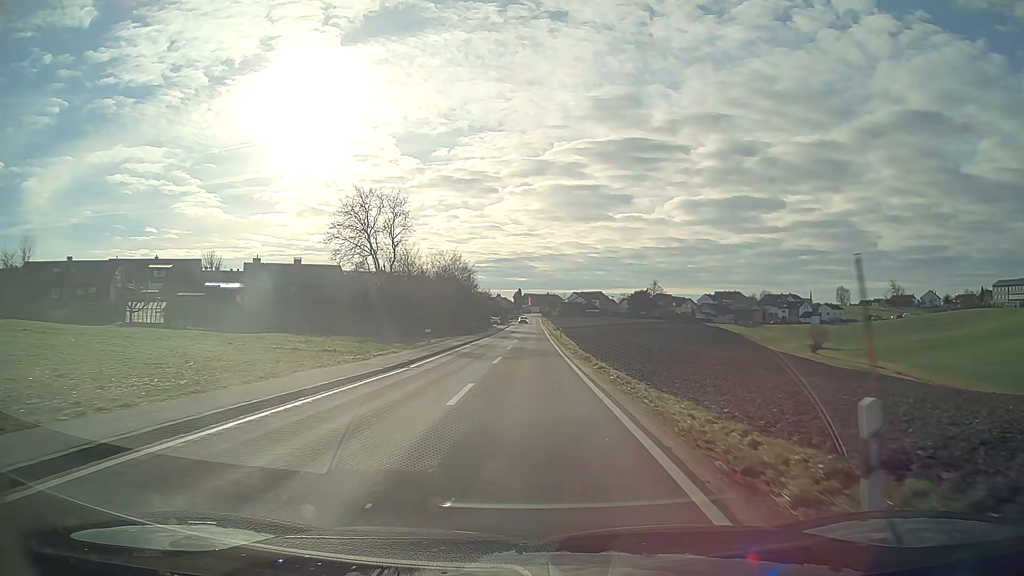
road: tertiary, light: Day
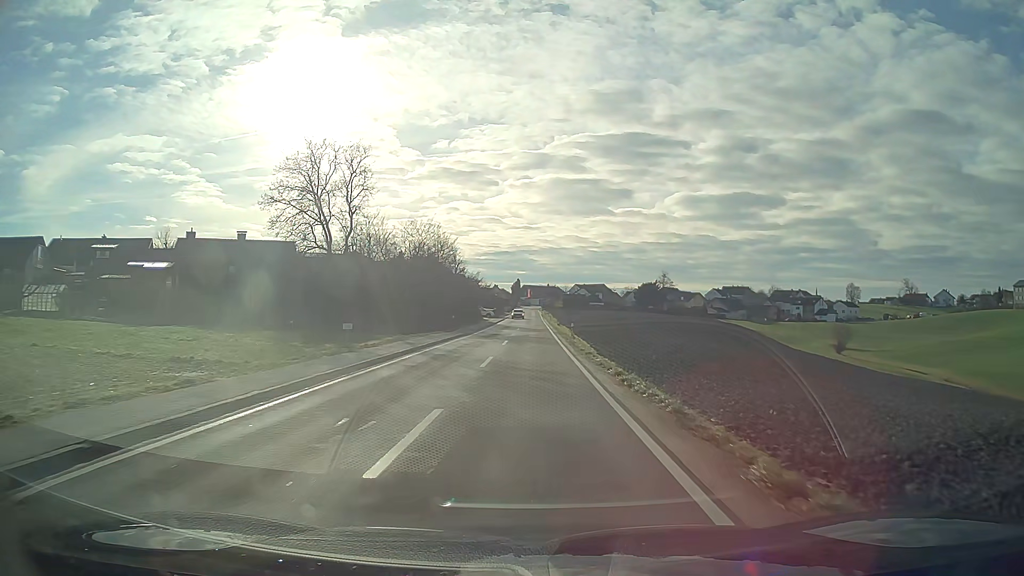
(0.0, +17.5) m; 0°
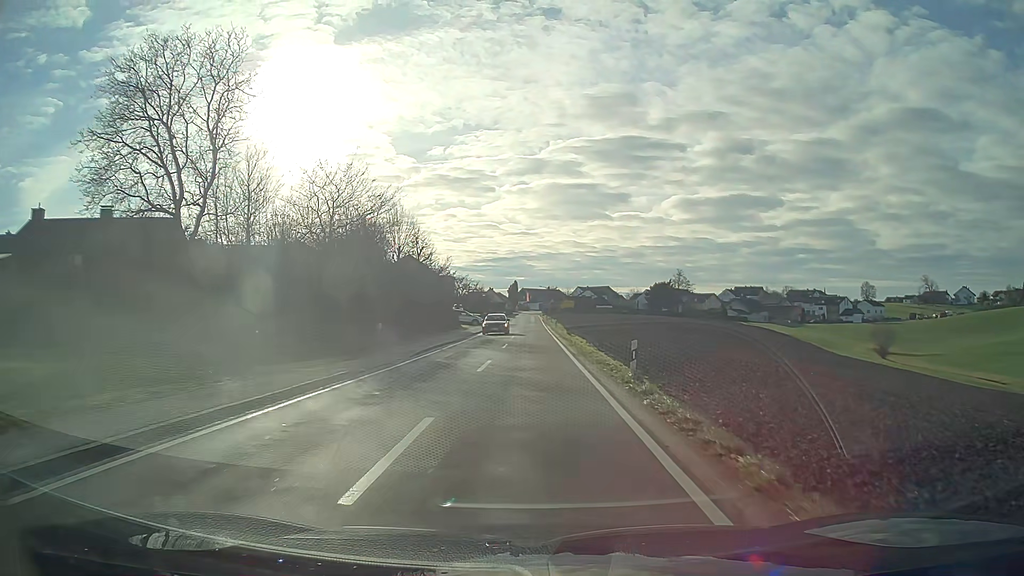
(0.0, +24.5) m; 0°
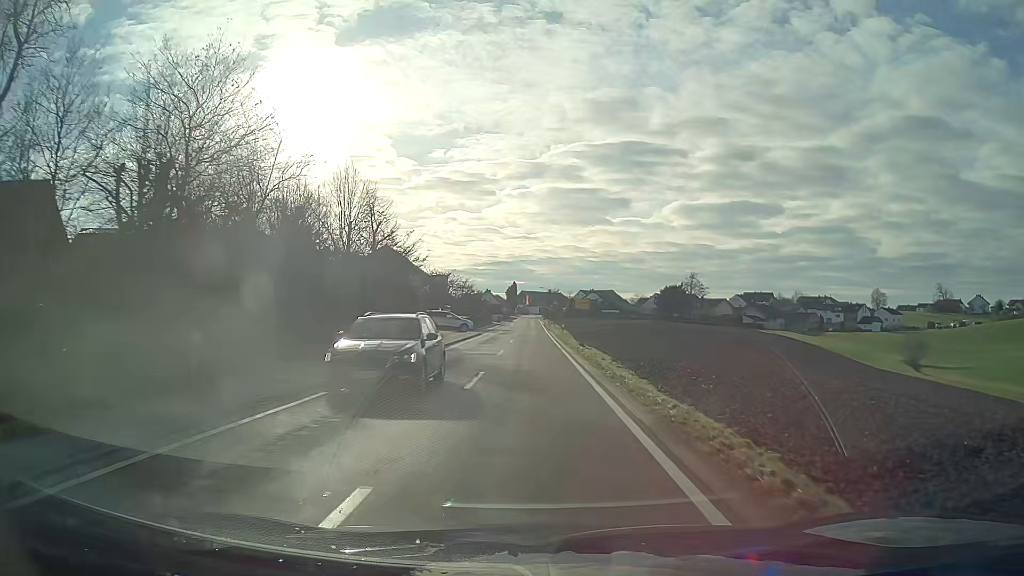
(0.0, +15.6) m; 0°
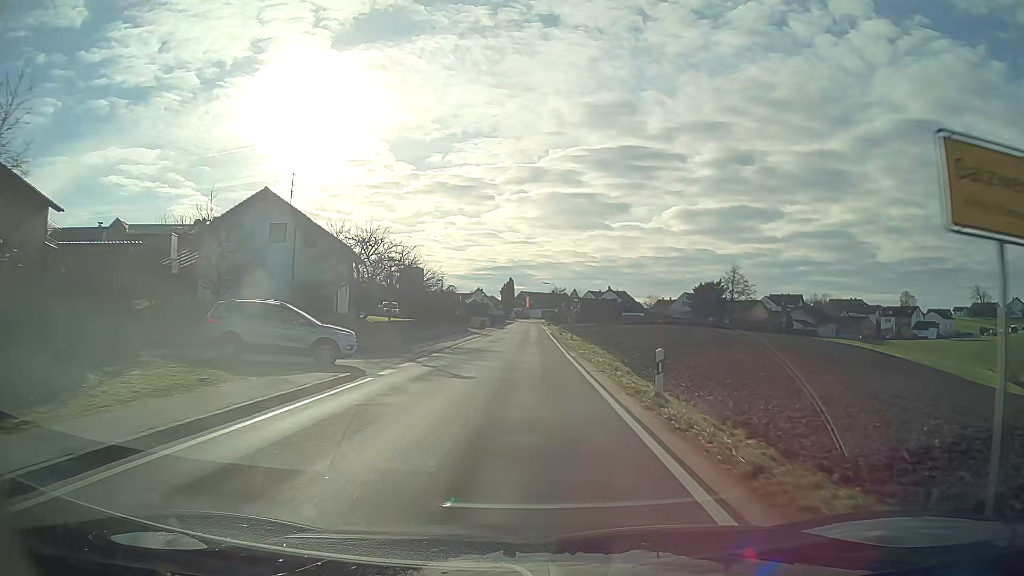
(0.0, +38.0) m; 0°
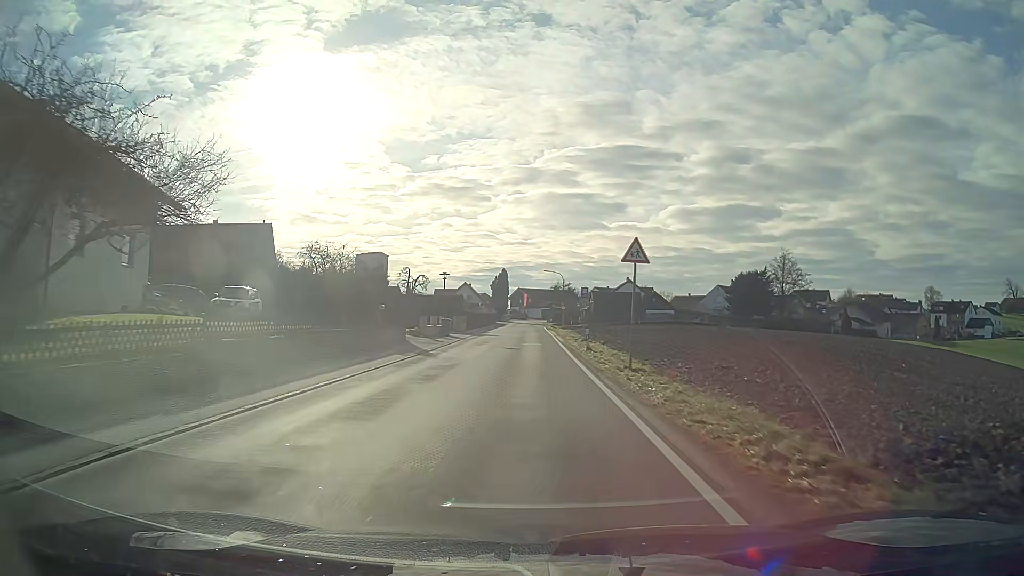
(0.0, +30.7) m; 0°
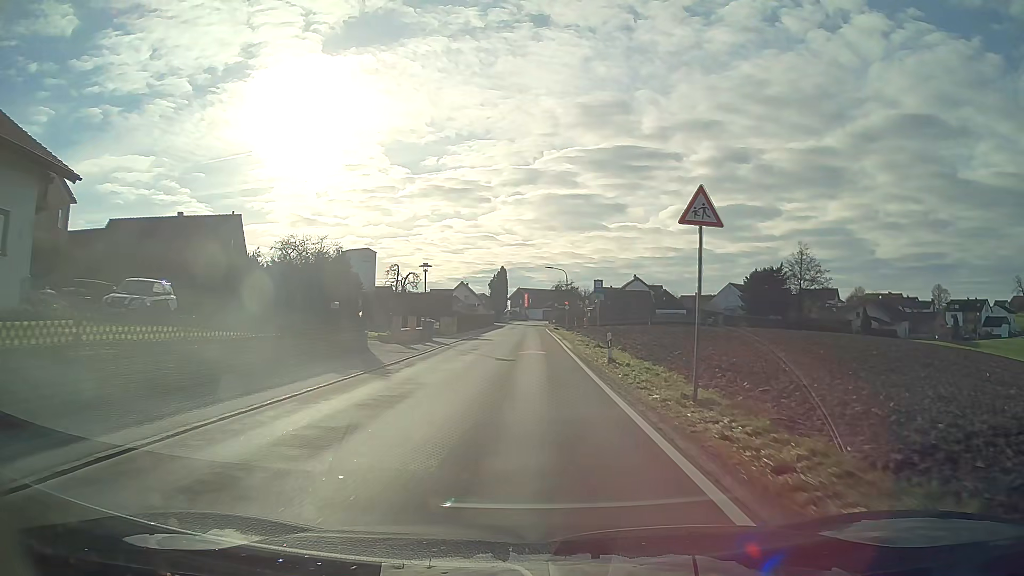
(0.0, +7.8) m; 0°
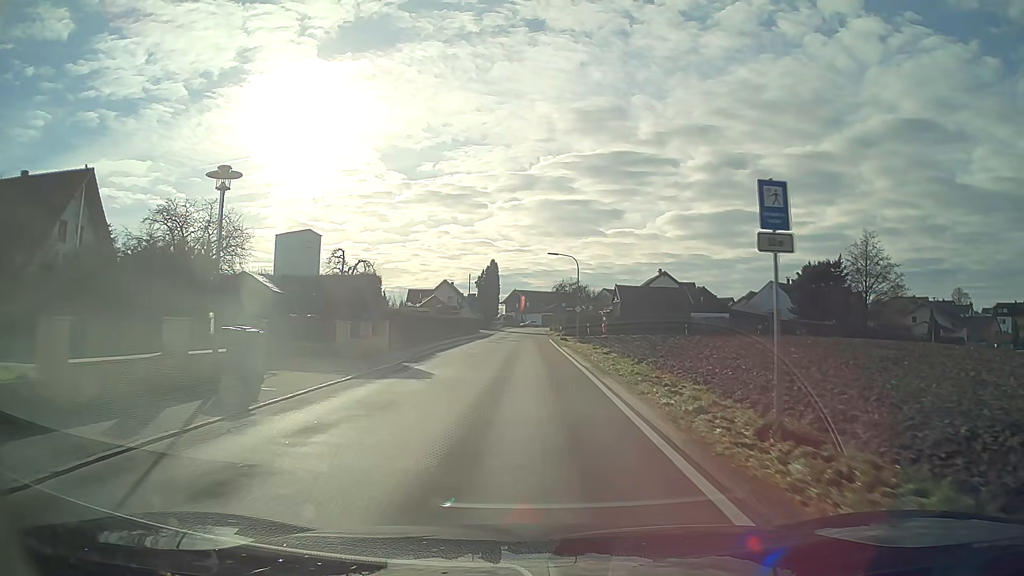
(0.0, +23.2) m; 0°
(0, +10) (0, +20) (0, +30) (0, +40) (0, +50) (0, +60) (0, +70) (0, +80) (0, +90) (0, +100) m
